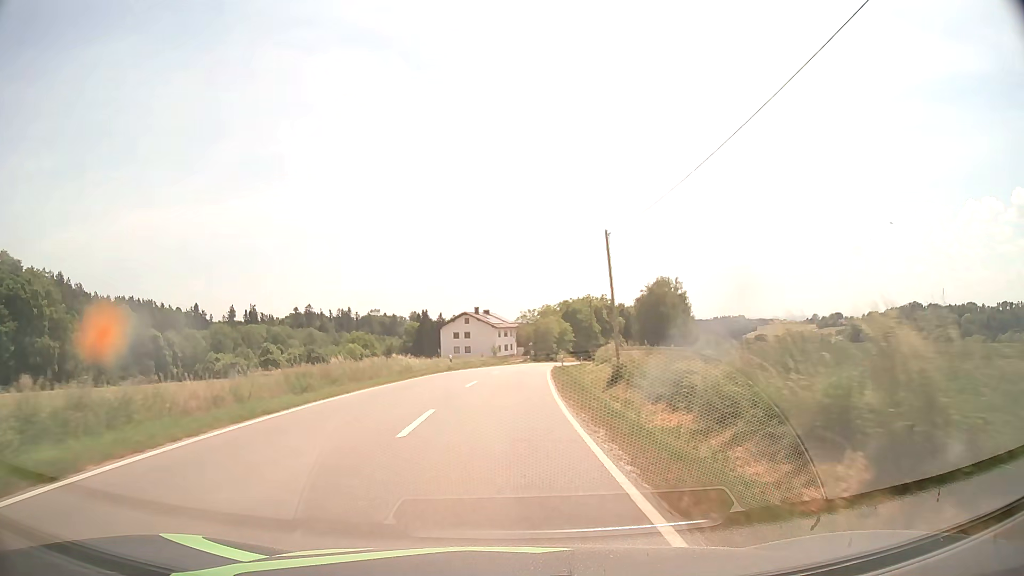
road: tertiary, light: Day
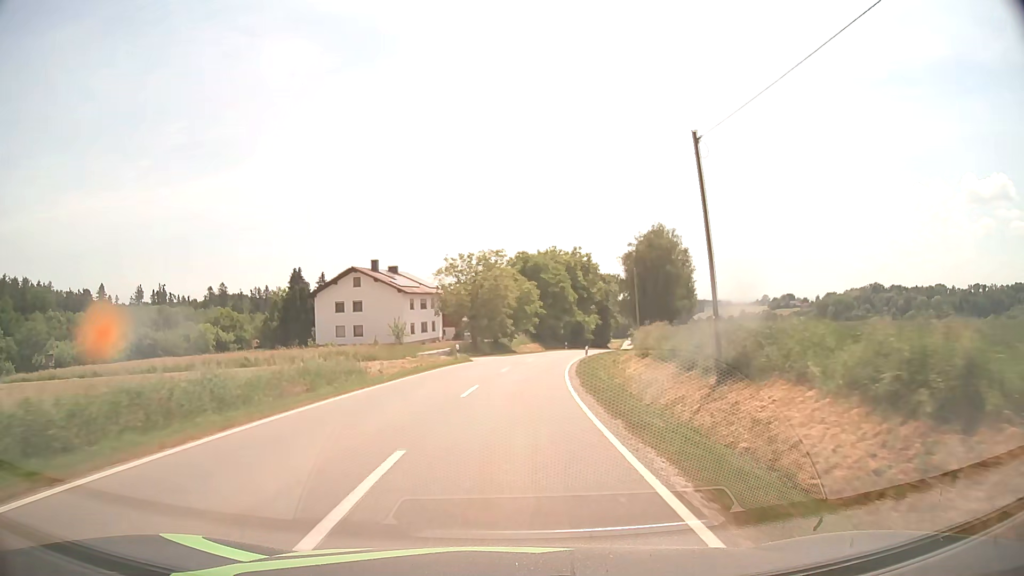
(+1.9, +53.8) m; +5°
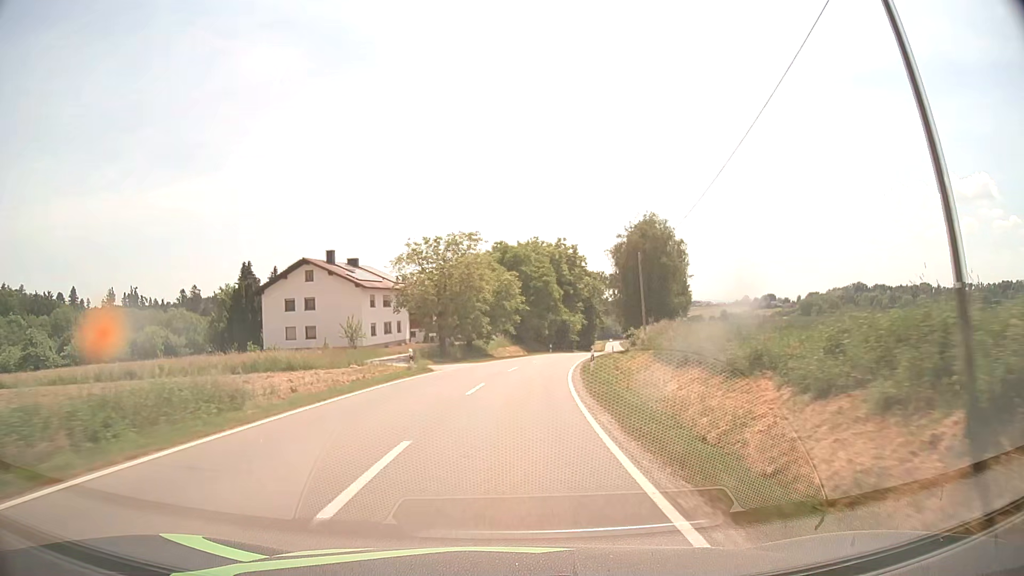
(+0.2, +10.9) m; +2°
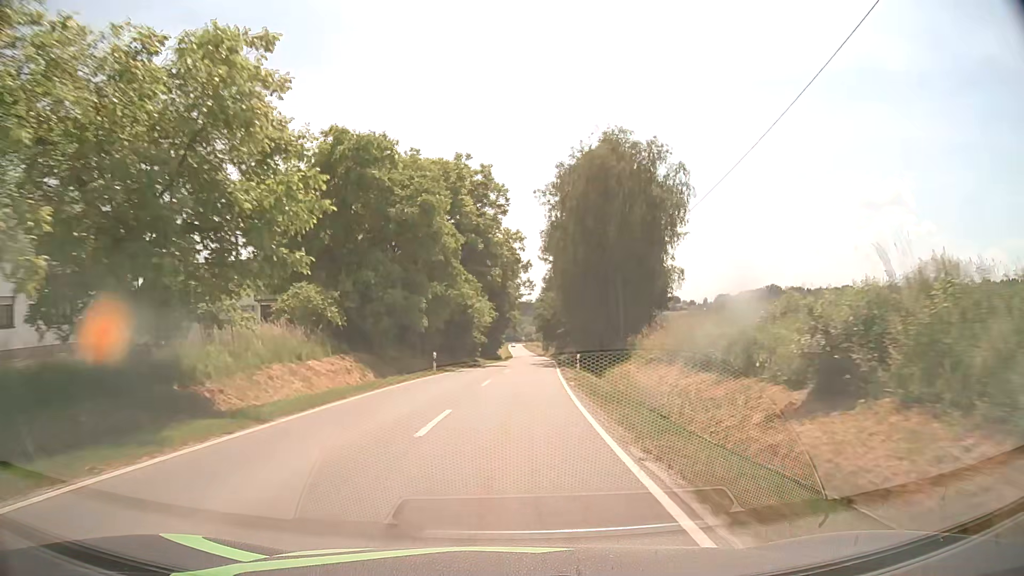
(+3.3, +43.0) m; +9°
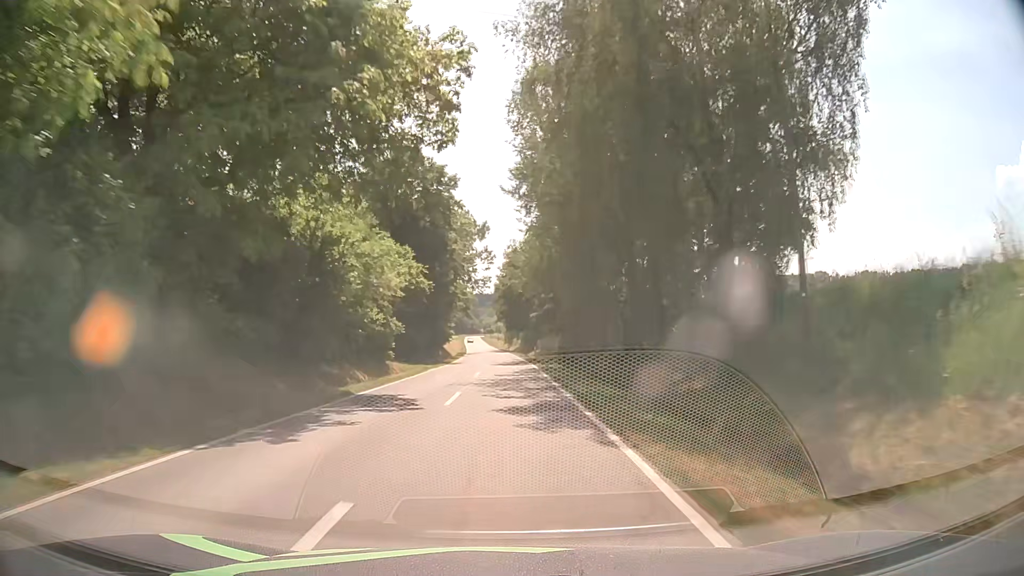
(+1.2, +32.3) m; +4°
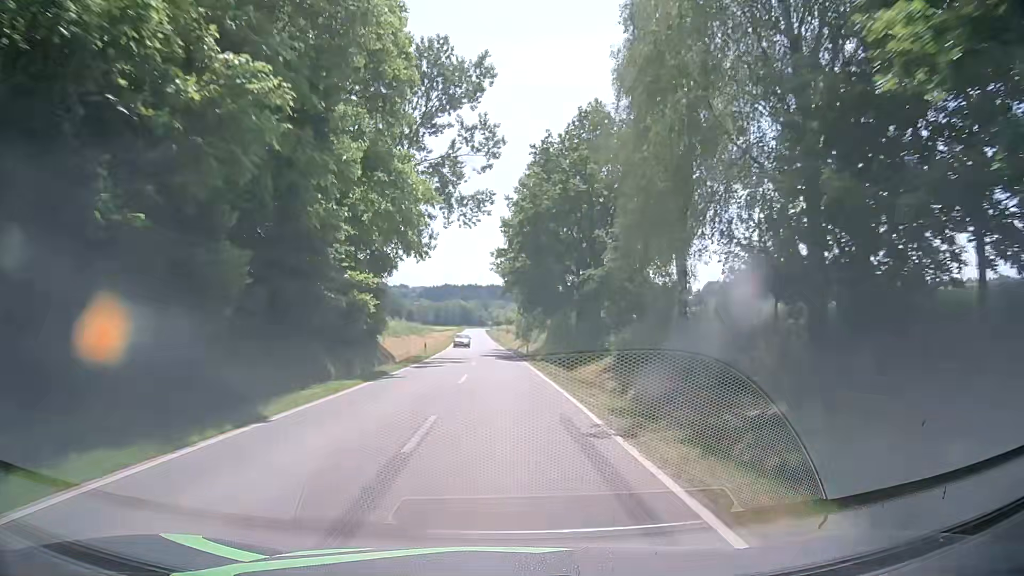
(-0.6, +54.1) m; -1°
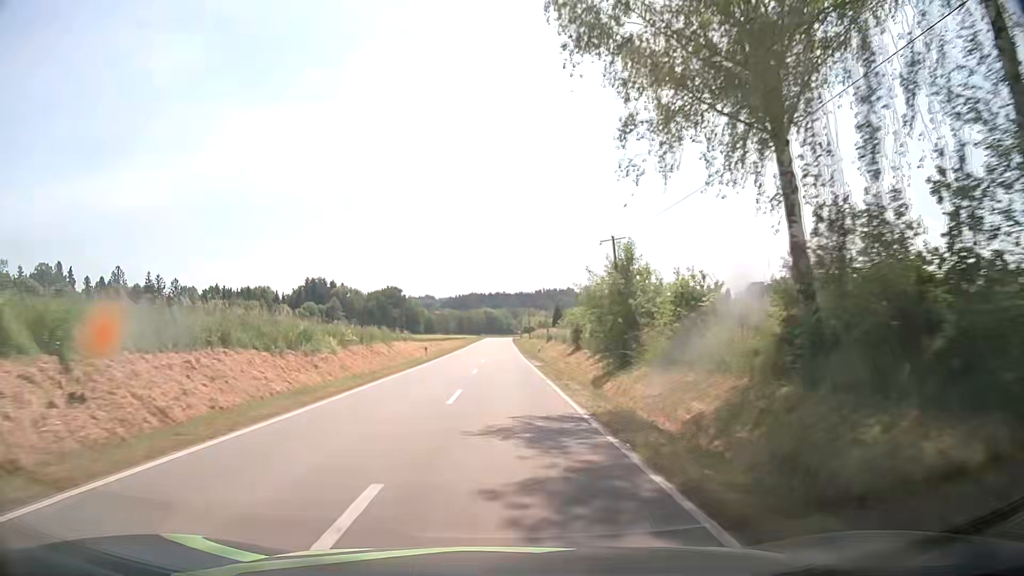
(-0.9, +53.7) m; -2°
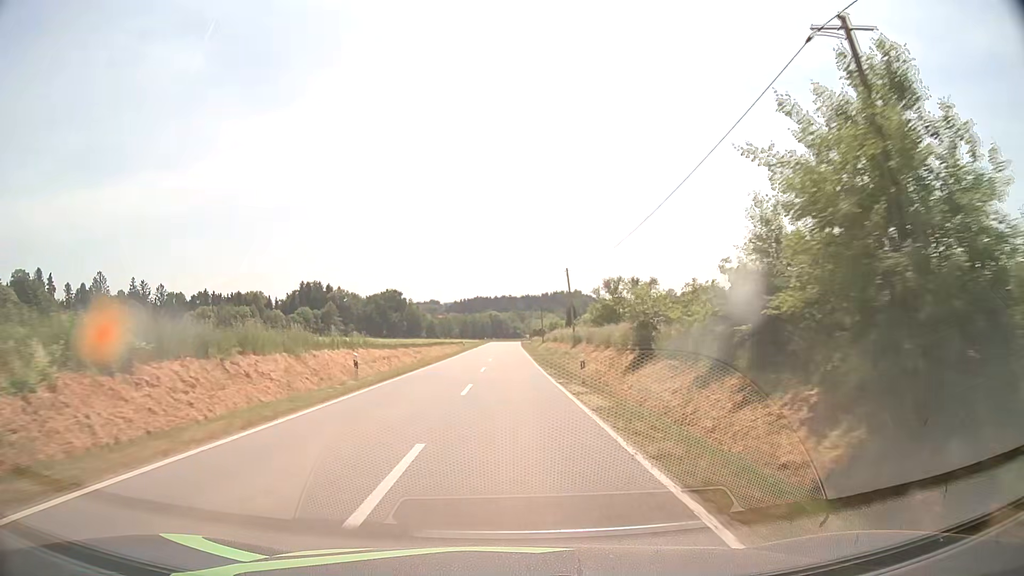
(-0.2, +21.4) m; -1°
(0, +10) (0, +20) (0, +30) (0, +40) (0, +50) (0, +60) (0, +70) (0, +80) (0, +90) (0, +100) m
